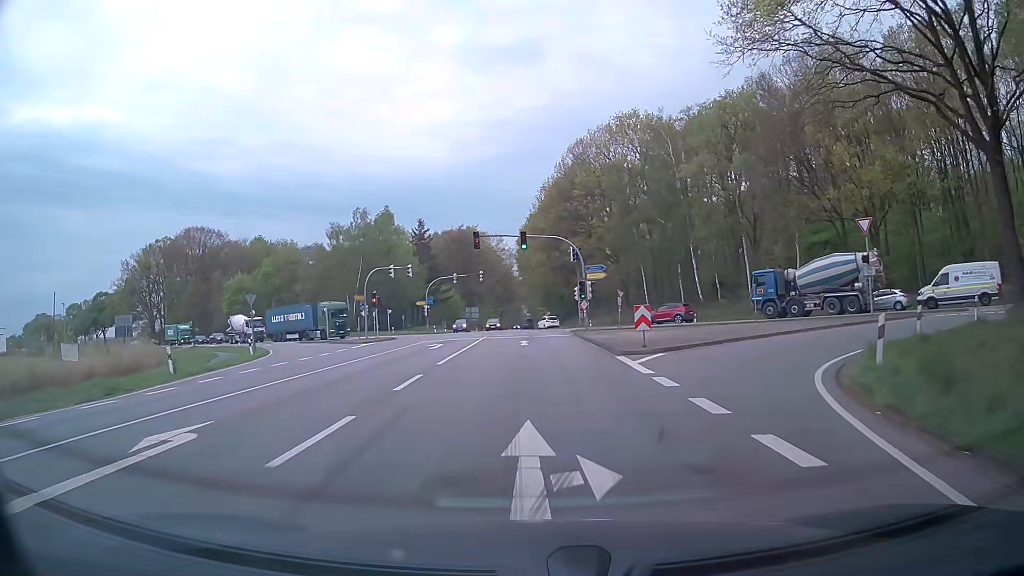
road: primary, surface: asphalt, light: Day
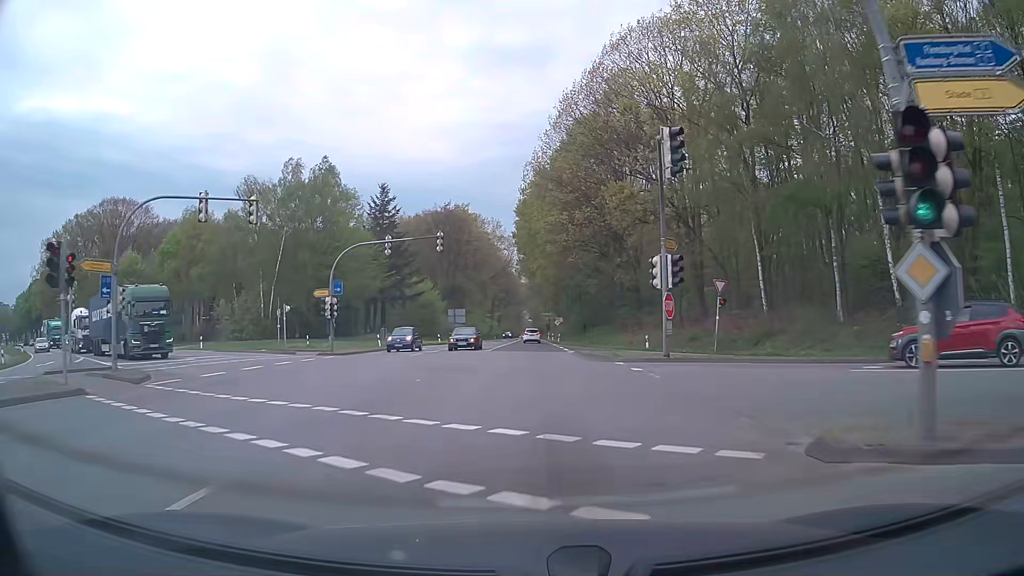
(-0.4, +37.2) m; 0°
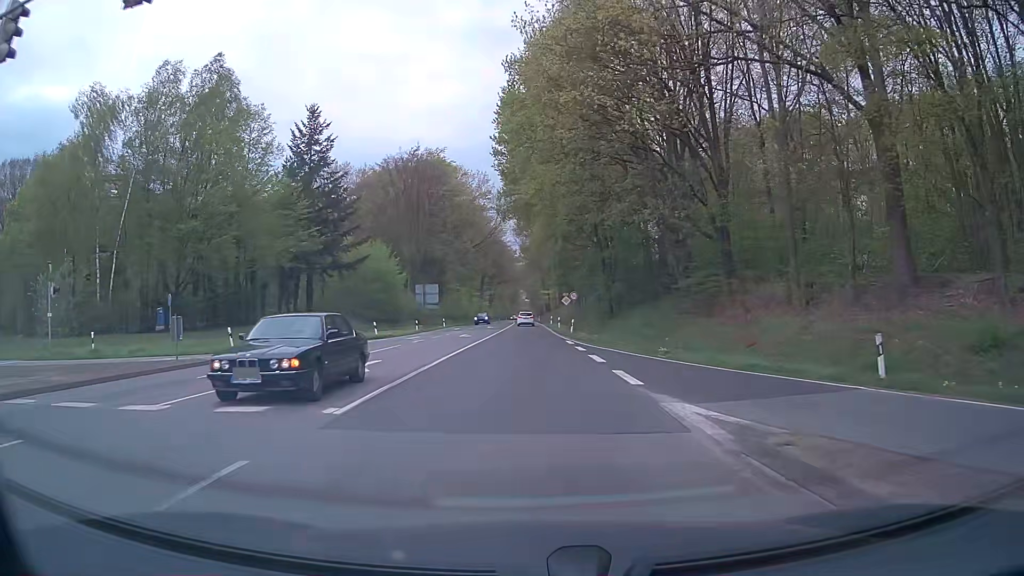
(+0.1, +29.9) m; 0°
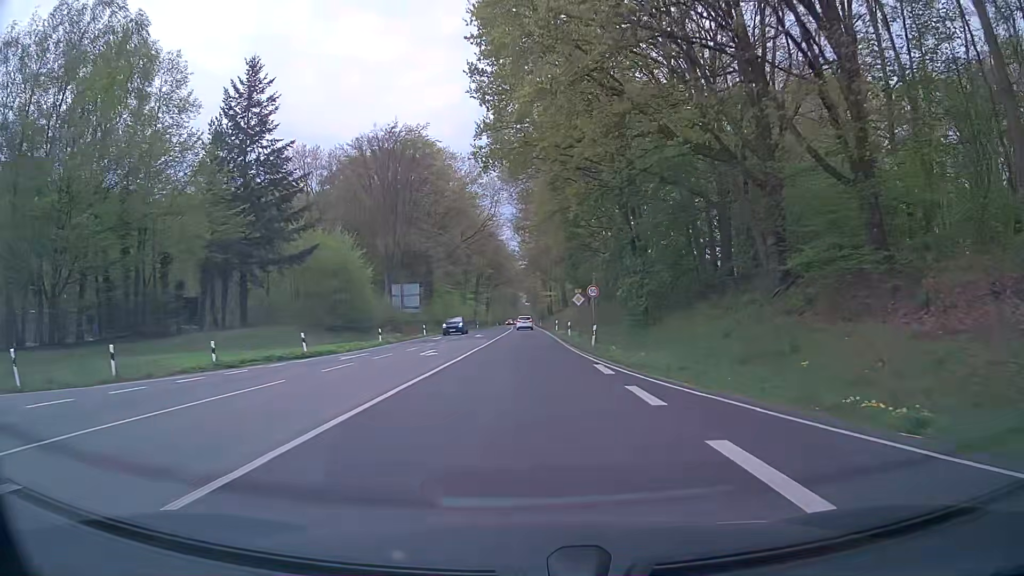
(0.0, +15.1) m; 0°
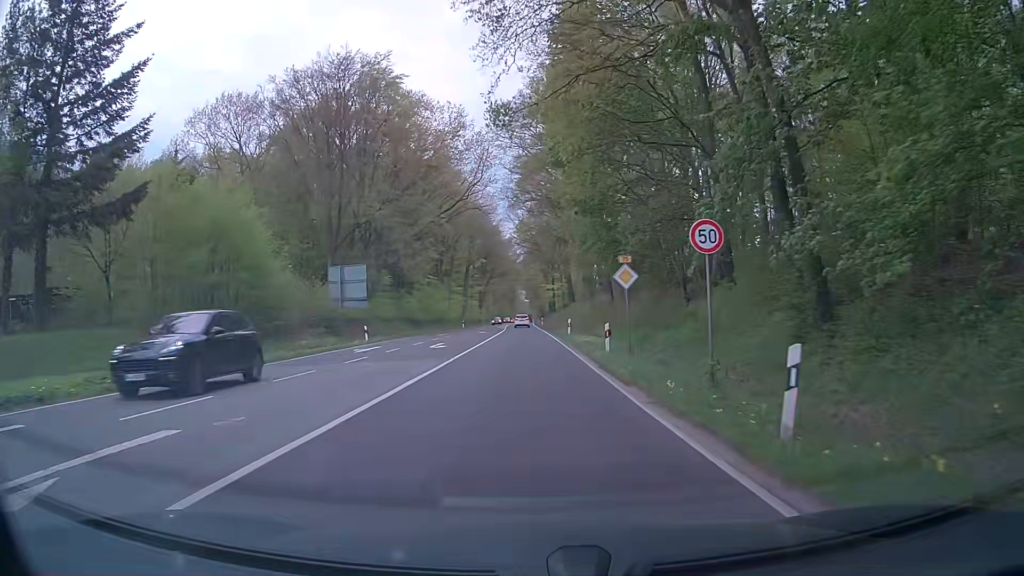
(0.0, +22.8) m; -1°
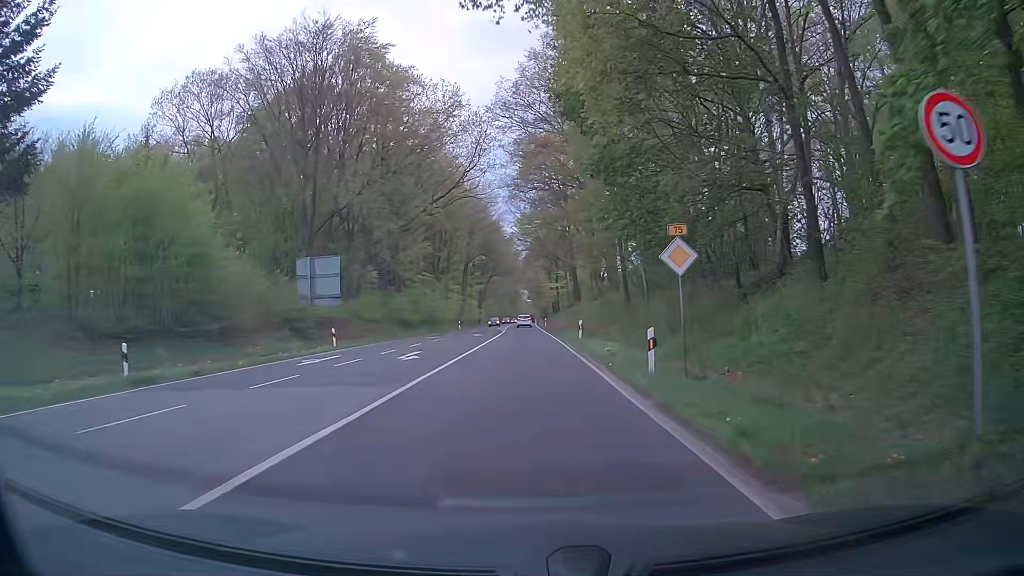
(+0.1, +7.5) m; 0°
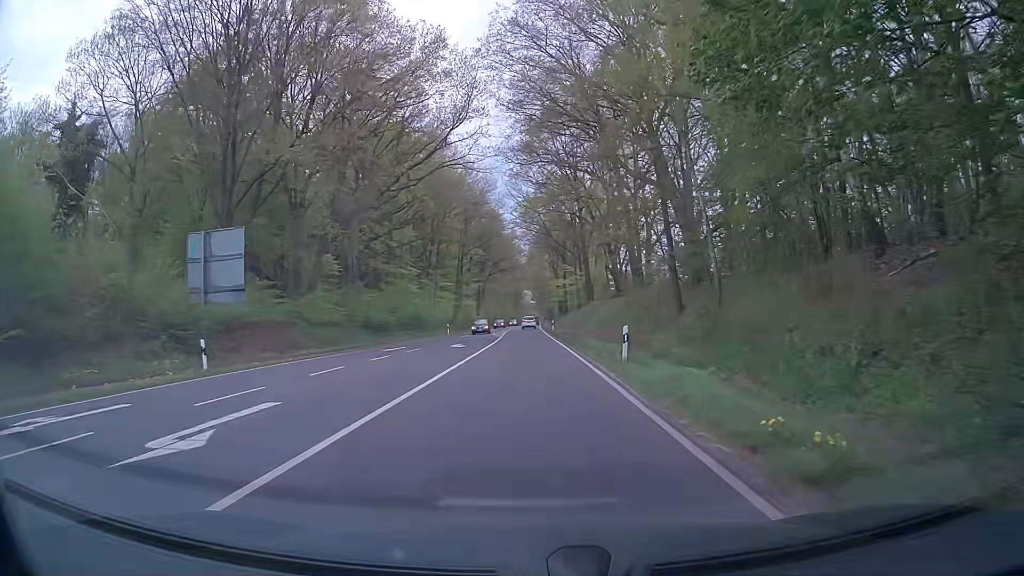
(0.0, +15.0) m; 0°
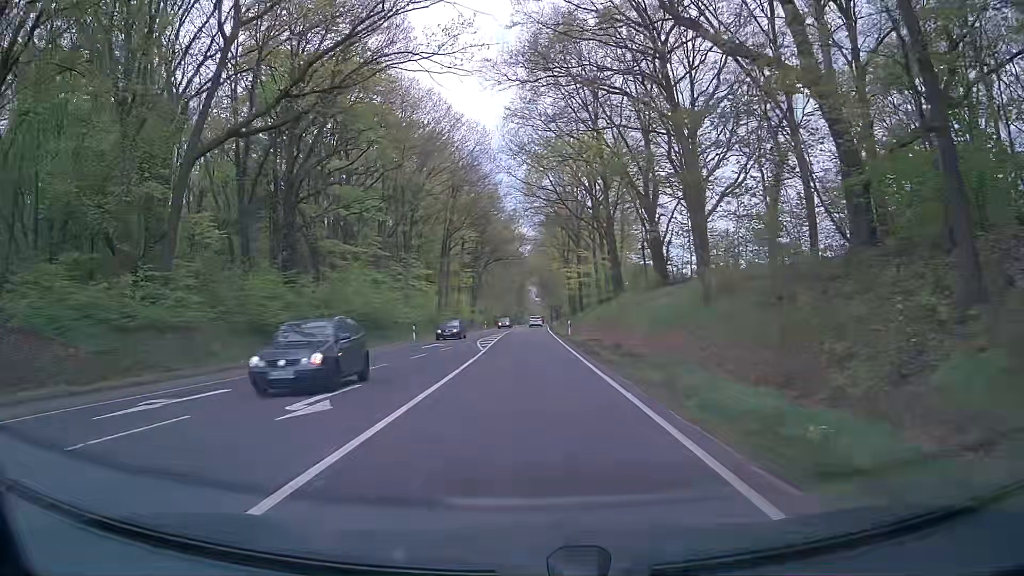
(+0.1, +22.5) m; 0°
(0, +10) (0, +20) (0, +30) (0, +40) (0, +50) (0, +60) (0, +70) (+1, +80) (+1, +90) (+1, +100) m
